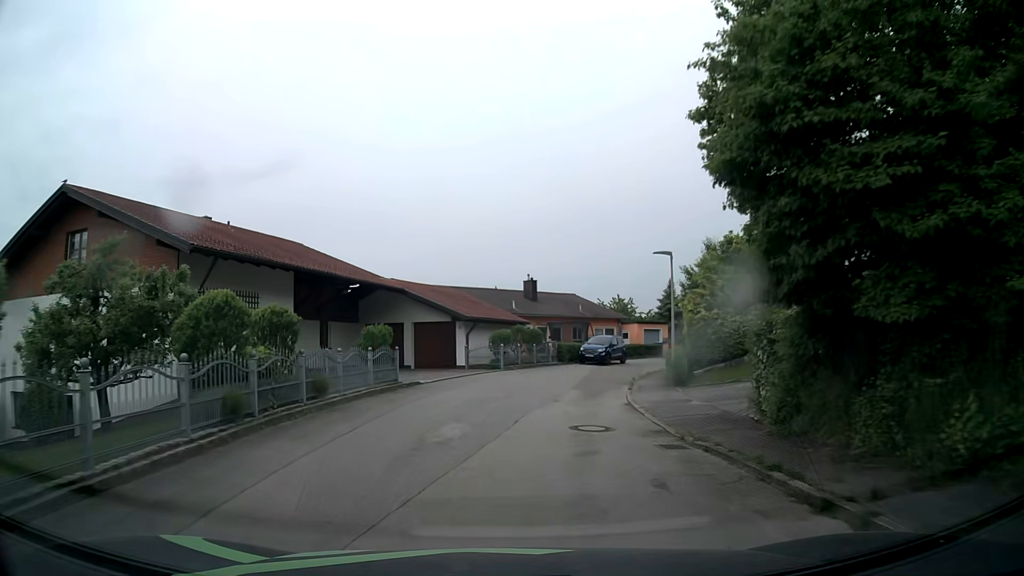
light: Day
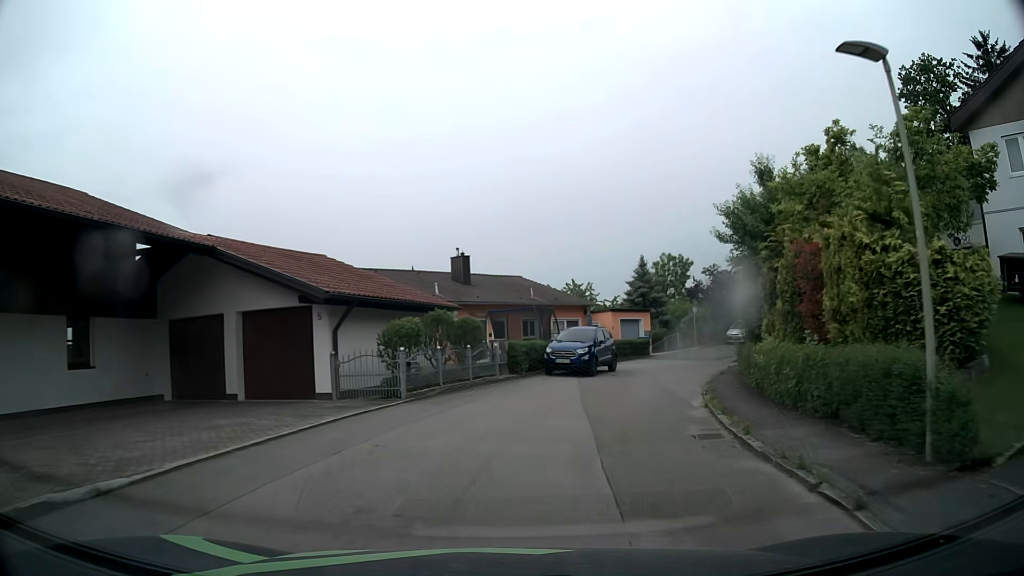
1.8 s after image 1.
(+0.3, +15.4) m; +5°
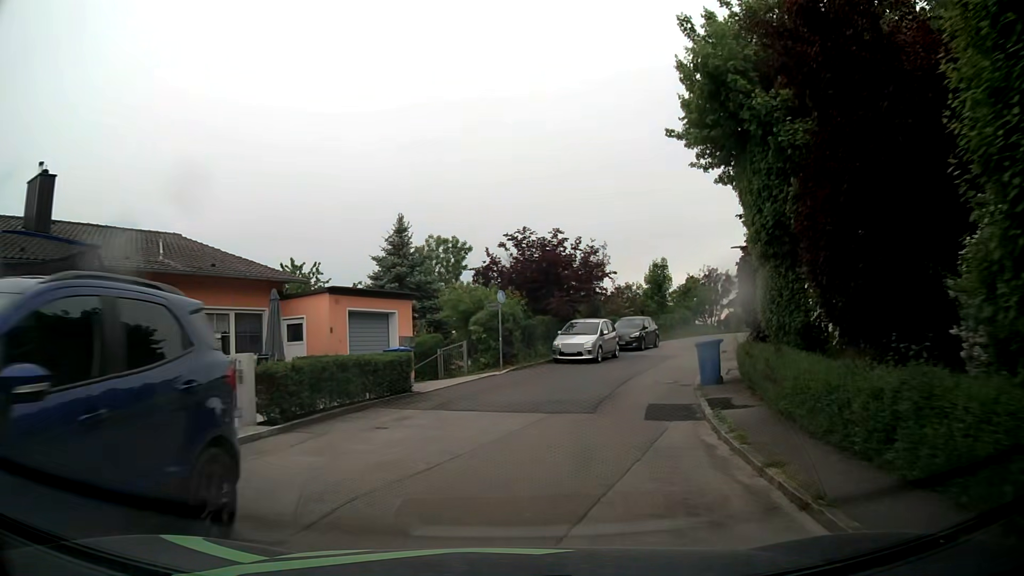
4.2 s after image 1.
(+3.8, +20.7) m; +21°
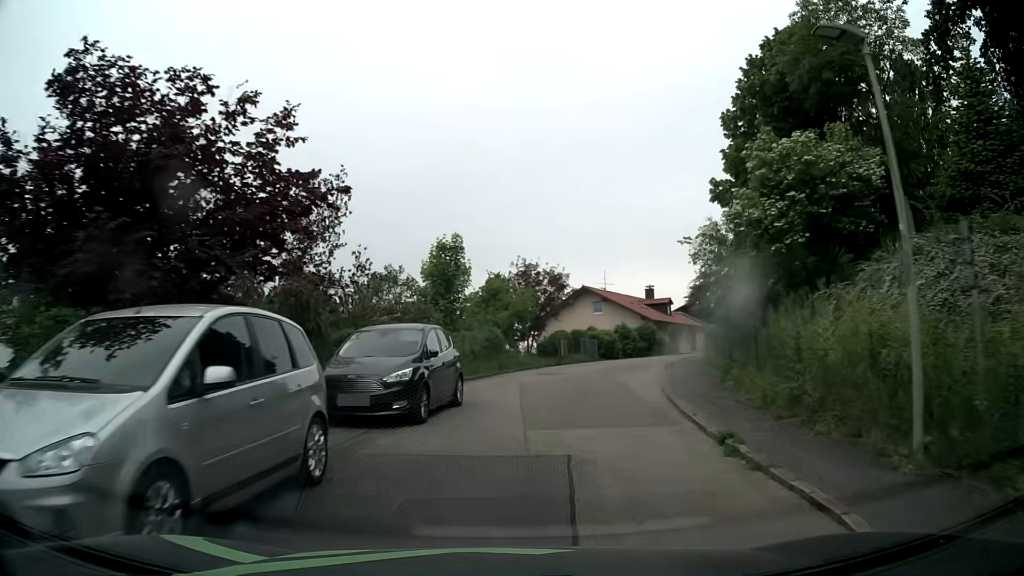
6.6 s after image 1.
(+3.3, +21.2) m; +18°
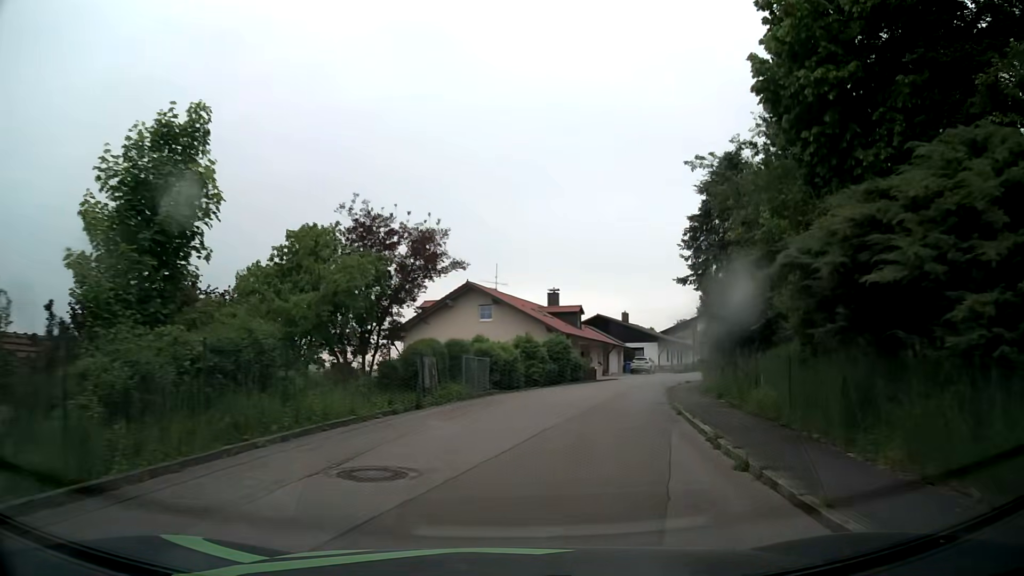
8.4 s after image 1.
(+1.6, +16.8) m; +11°
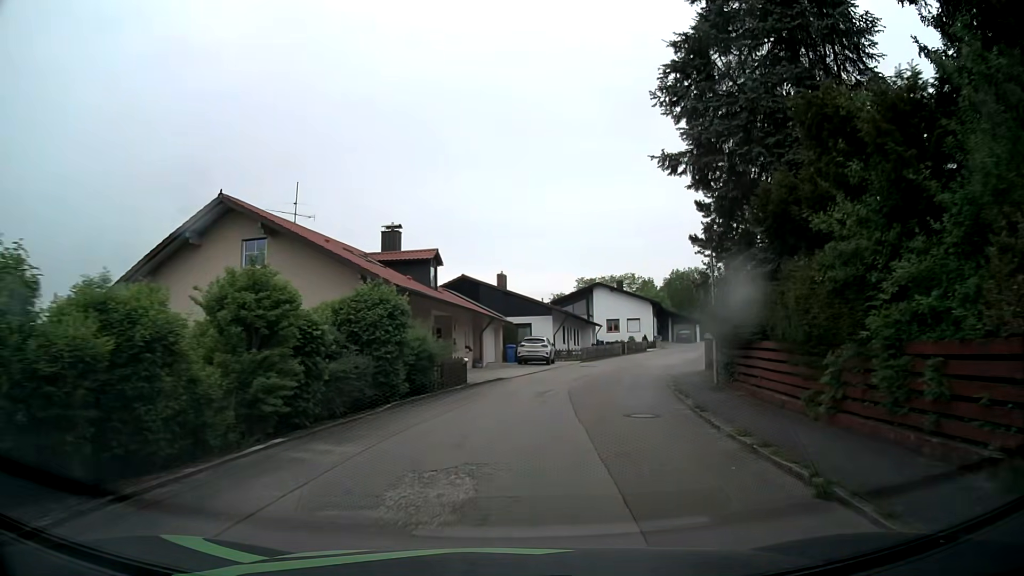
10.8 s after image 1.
(+2.5, +22.0) m; +12°
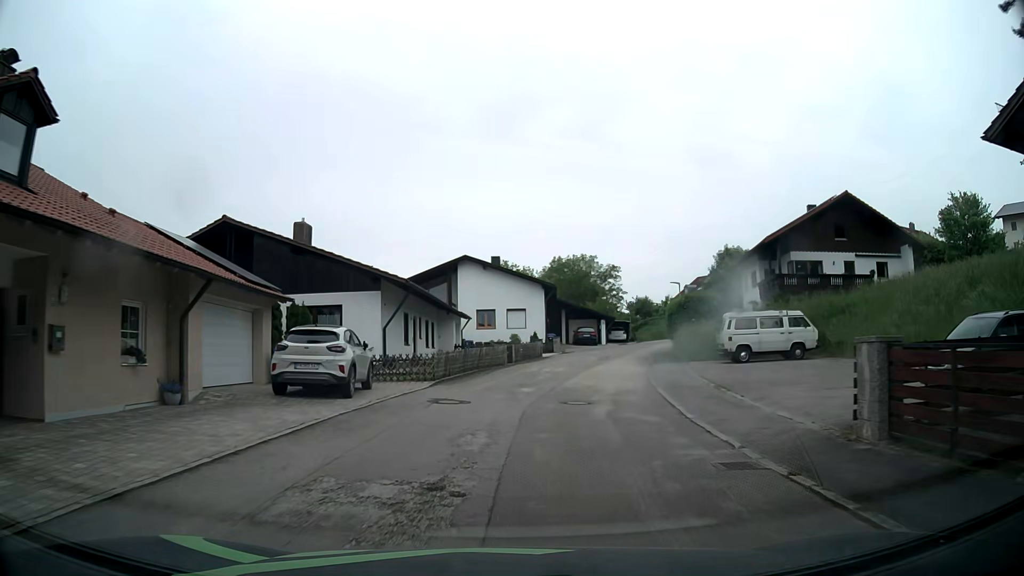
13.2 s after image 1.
(+2.3, +22.0) m; +12°
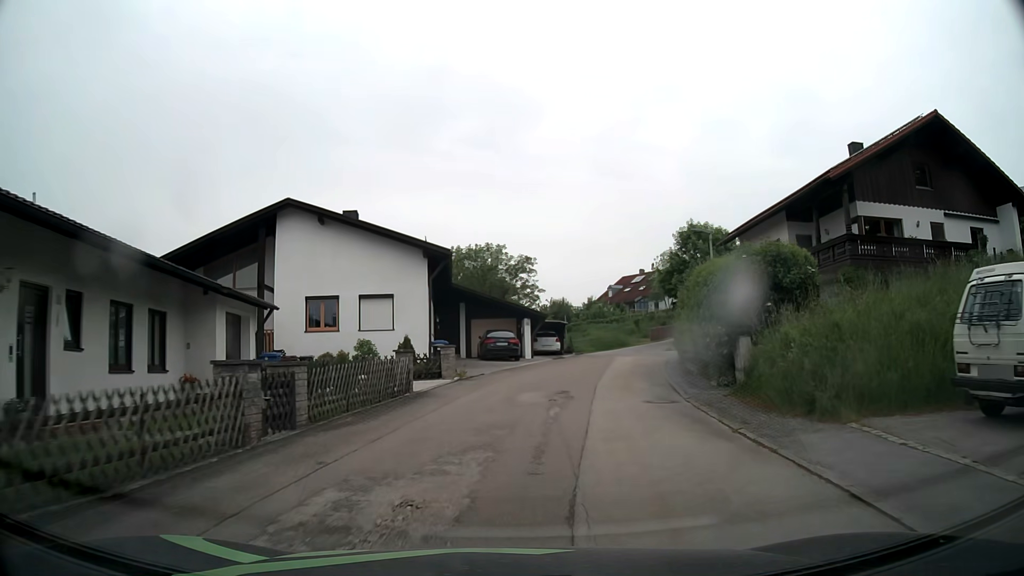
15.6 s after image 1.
(+1.4, +21.7) m; +8°
(0, +10) (+1, +20) (+3, +30) (+6, +39) (+9, +49) (+15, +57) (+21, +64) (+30, +70) (+38, +75) (+45, +83) m
